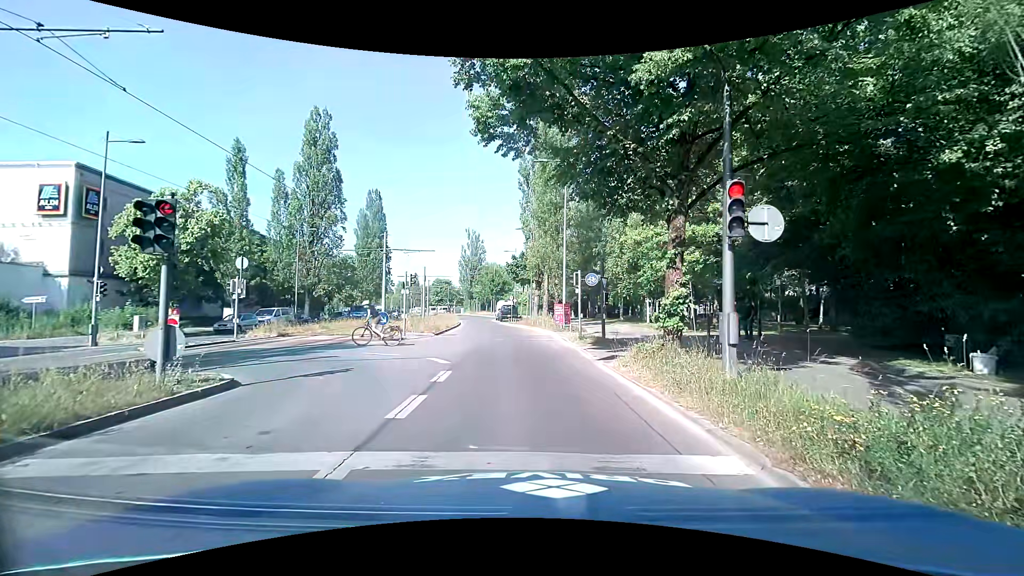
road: secondary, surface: asphalt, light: Day
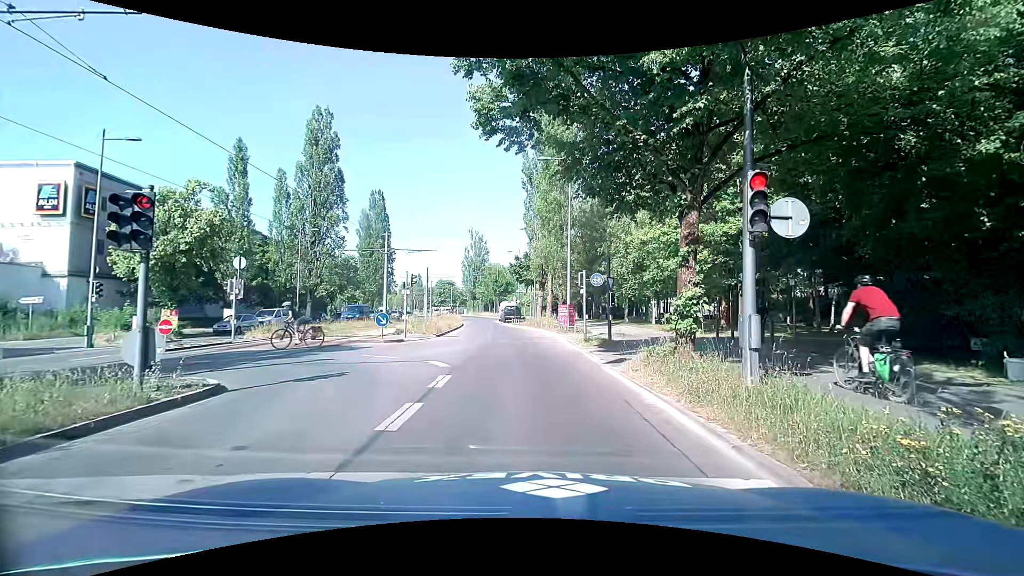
(0.0, +0.5) m; 0°
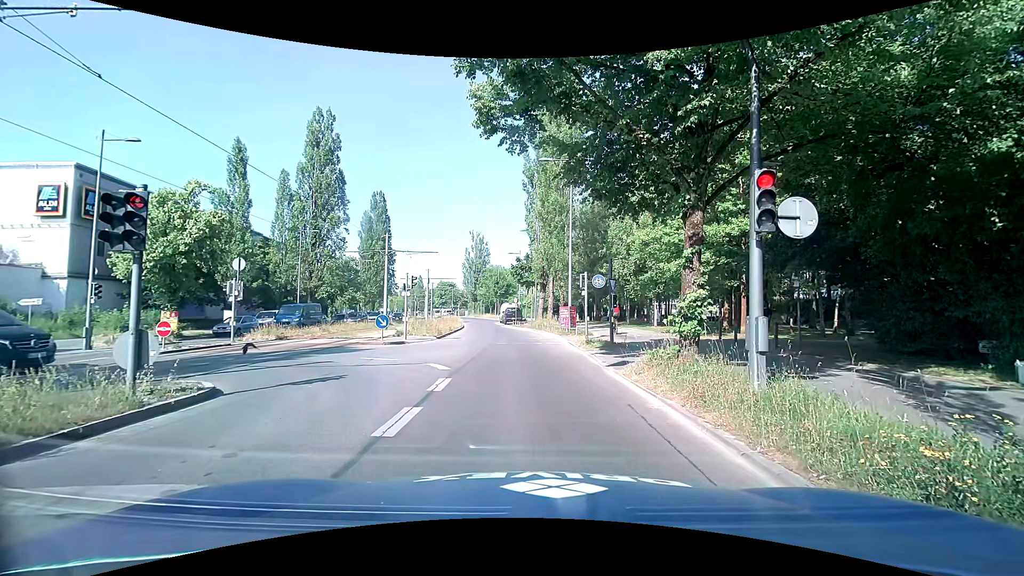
(0.0, +0.3) m; 0°
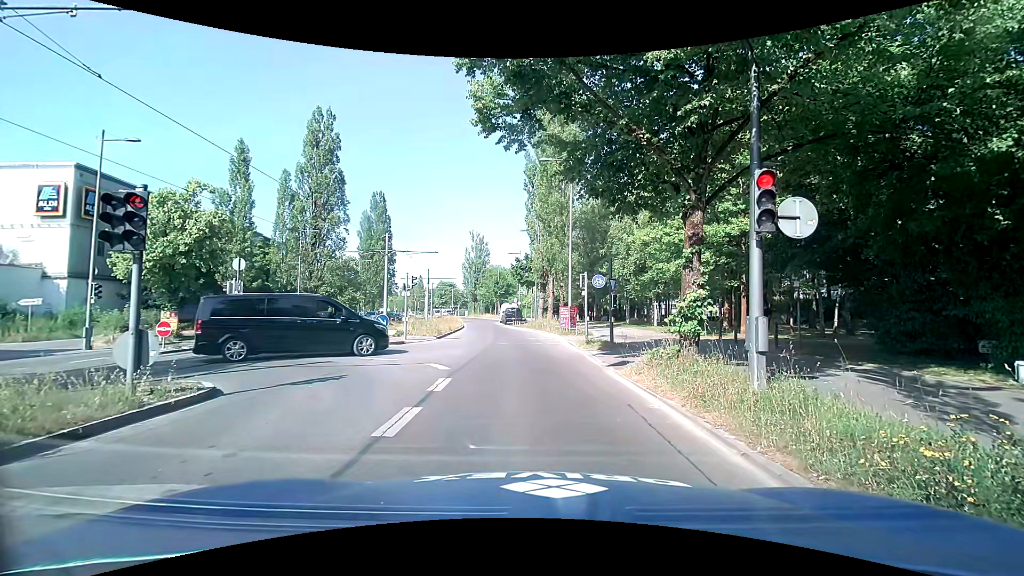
(0.0, 0.0) m; 0°
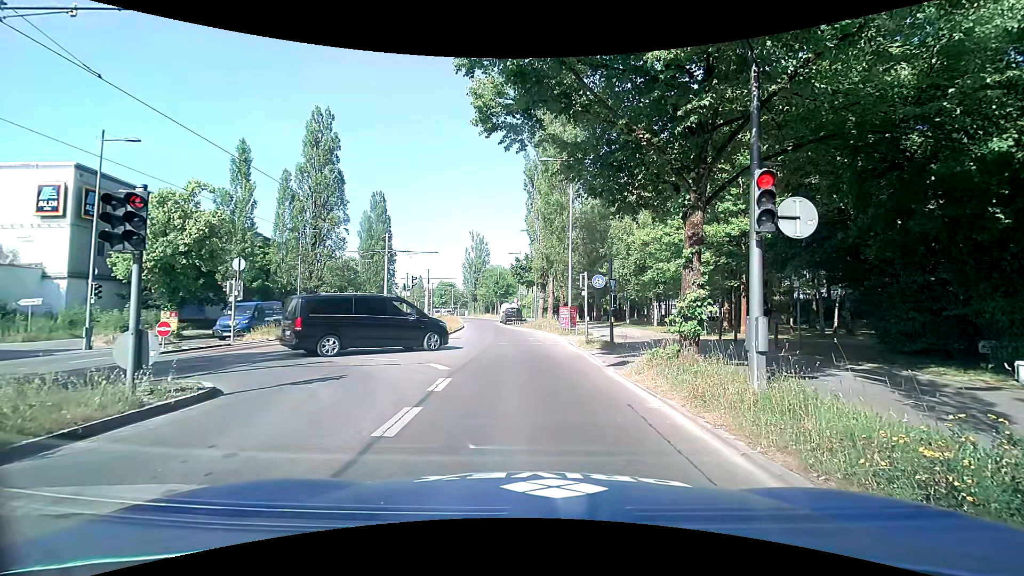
(0.0, 0.0) m; 0°
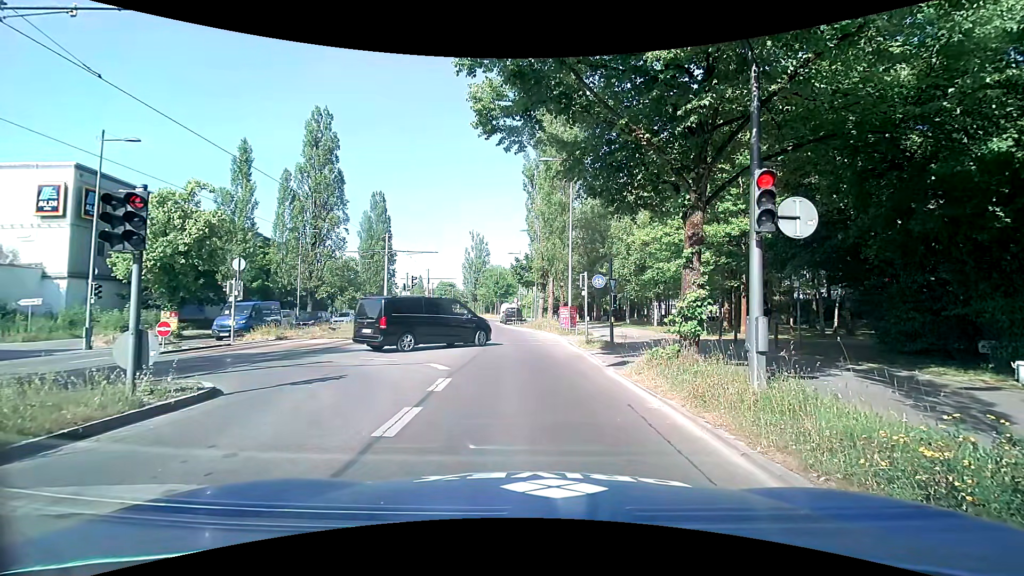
(0.0, 0.0) m; 0°
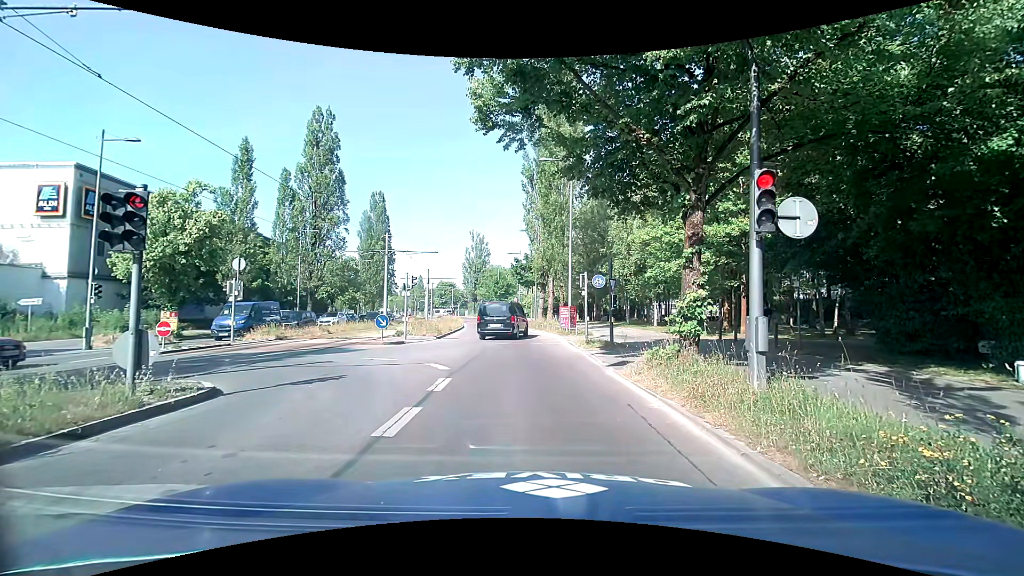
(0.0, 0.0) m; 0°
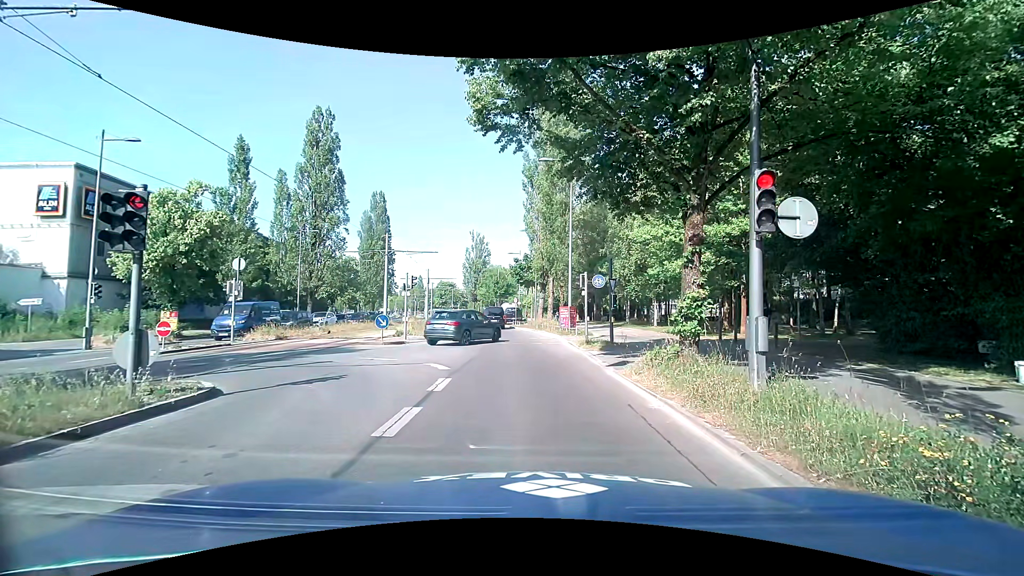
(0.0, 0.0) m; 0°
